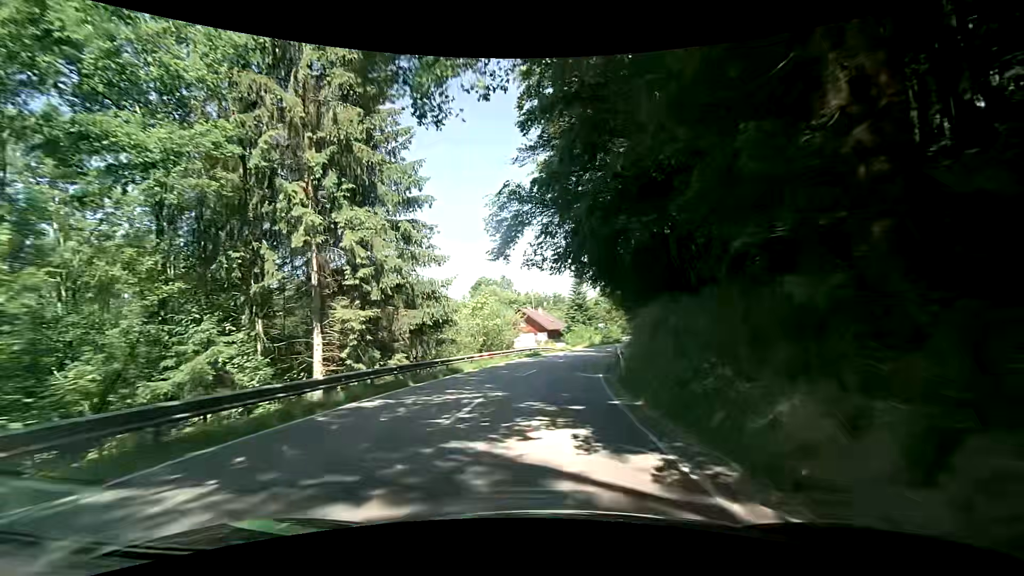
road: secondary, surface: asphalt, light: Day
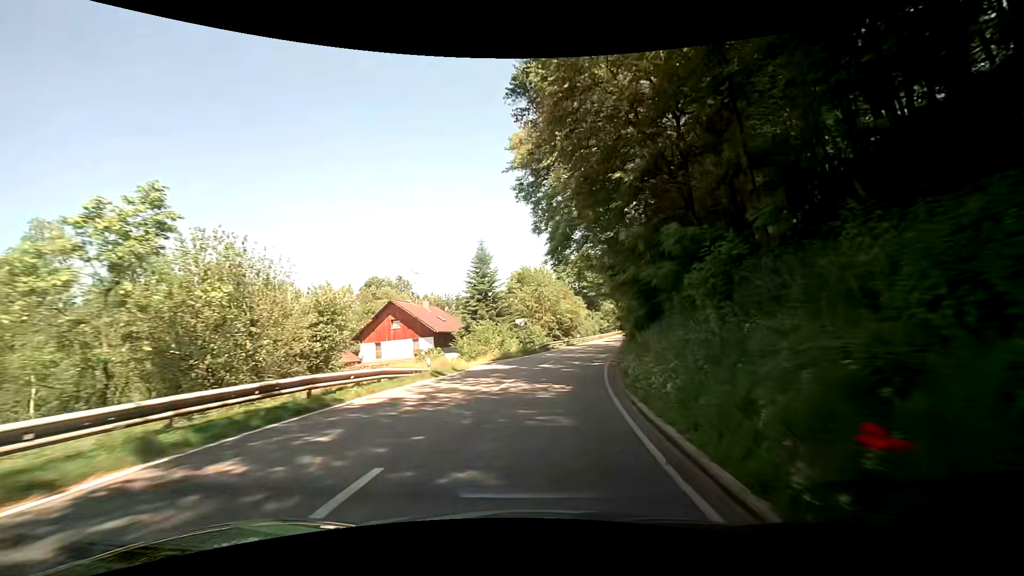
(+2.5, +30.6) m; +11°
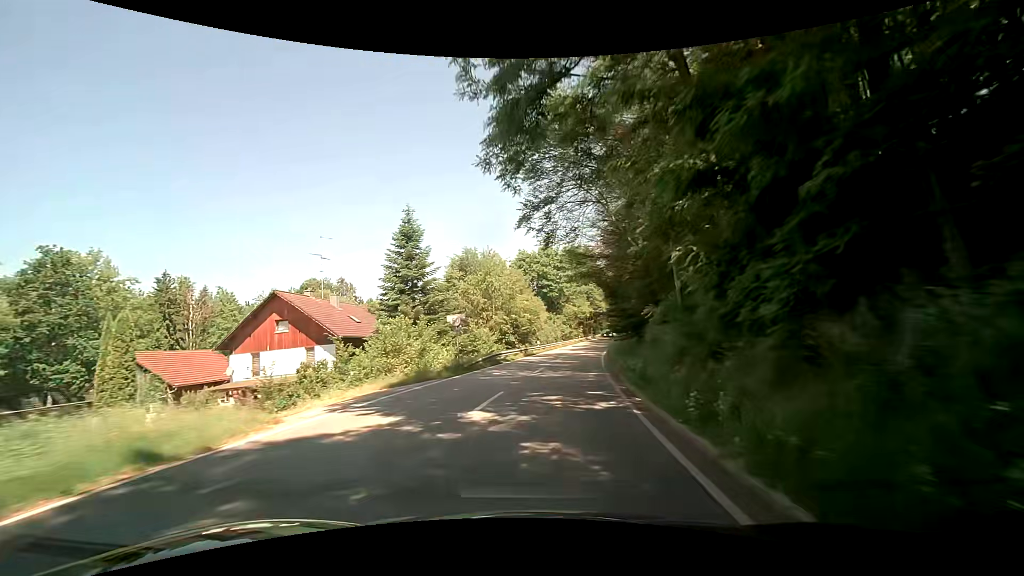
(+0.6, +15.3) m; +4°
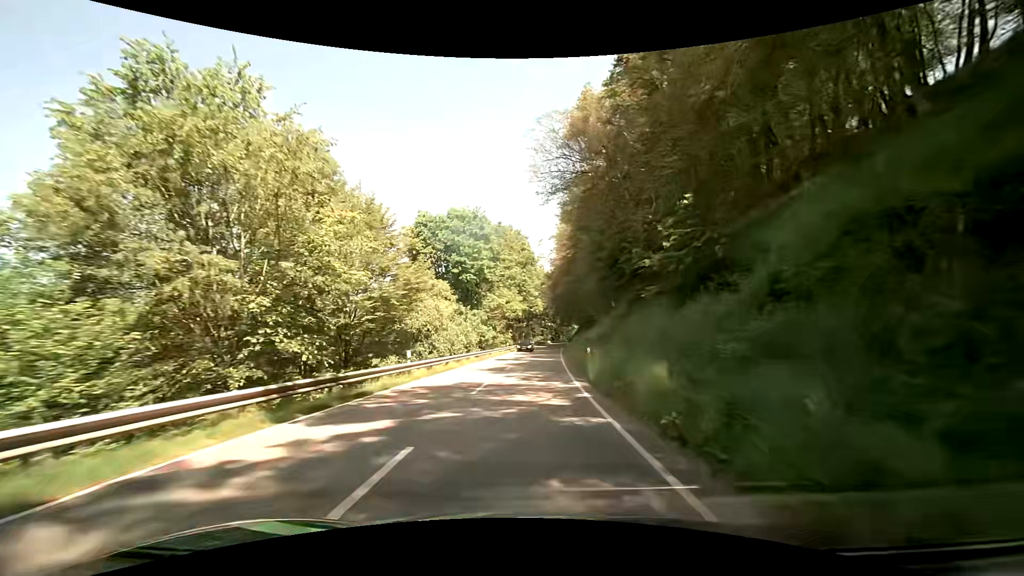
(+2.9, +30.6) m; +9°
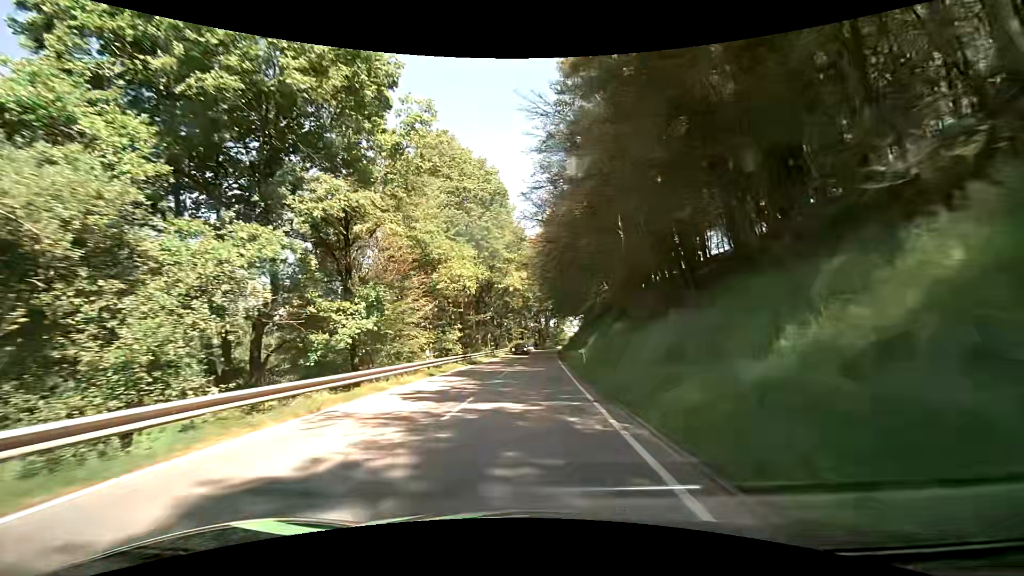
(+0.9, +40.6) m; +2°
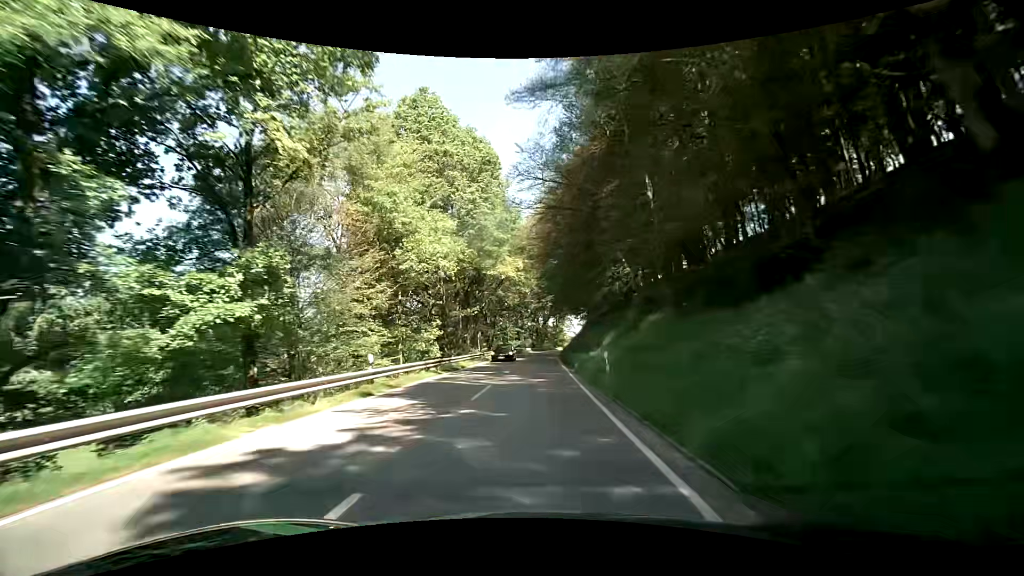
(0.0, +8.5) m; 0°
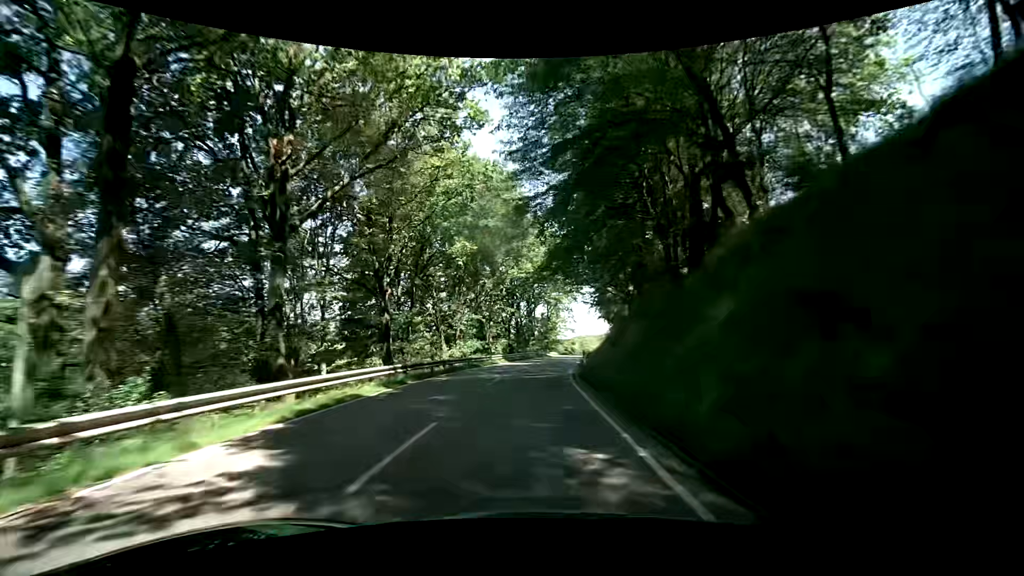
(+0.5, +44.0) m; +2°
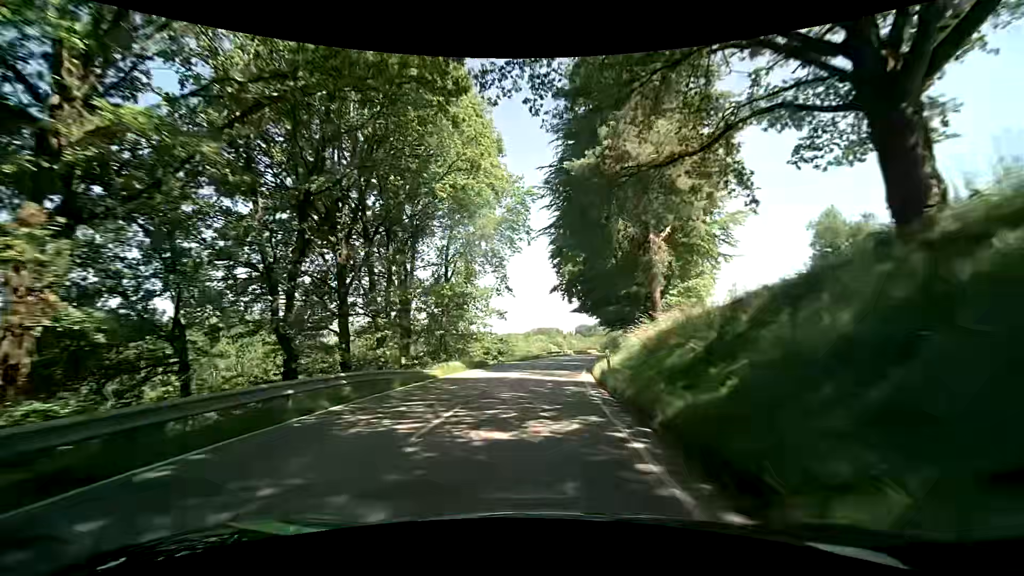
(+2.4, +45.2) m; +8°
(0, +10) (+1, +20) (+2, +30) (+3, +40) (+5, +50) (+7, +59) (+9, +69) (+12, +79) (+15, +88) (+18, +98) m
